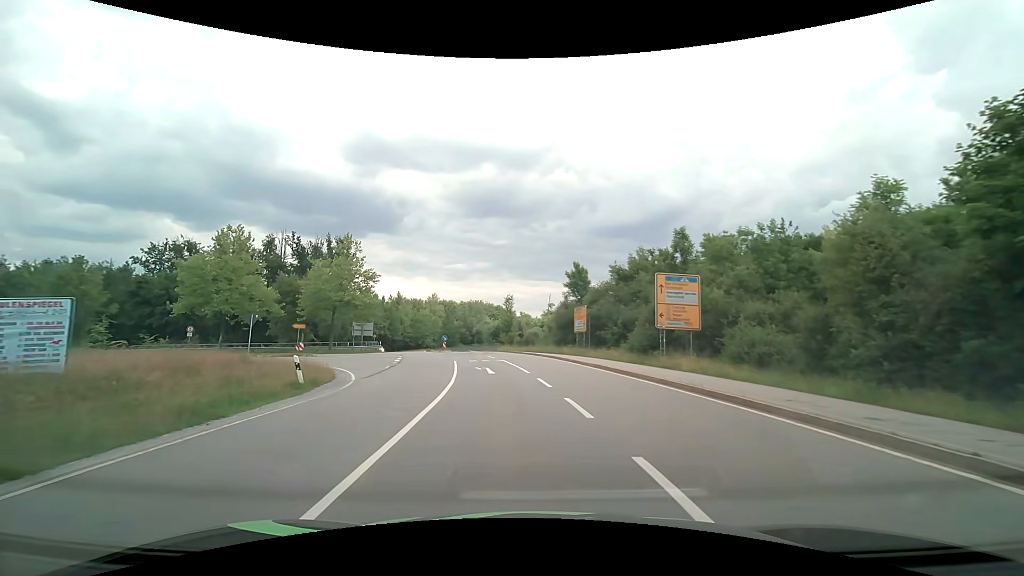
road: secondary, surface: asphalt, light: Day
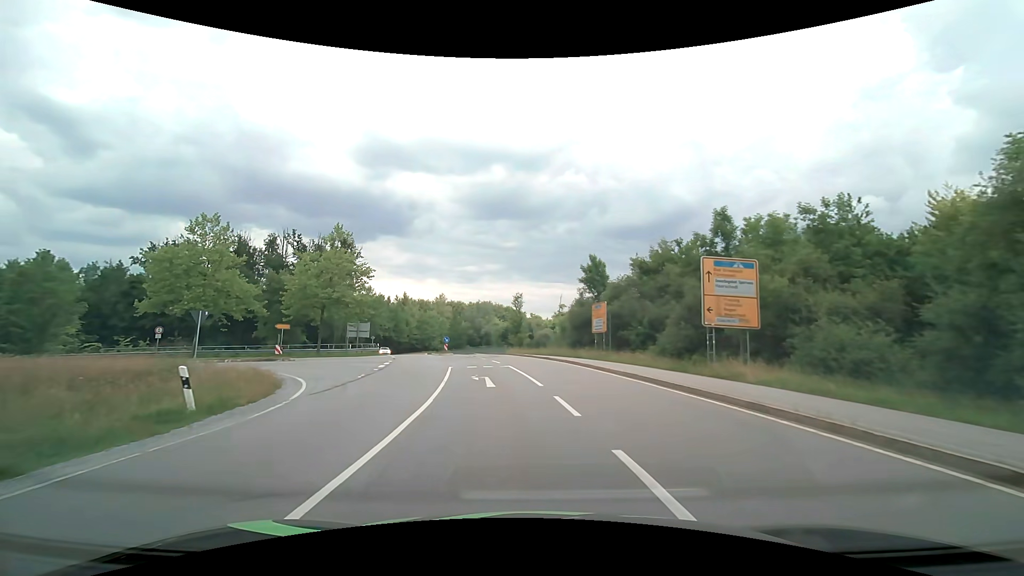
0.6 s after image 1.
(-0.1, +5.6) m; -1°
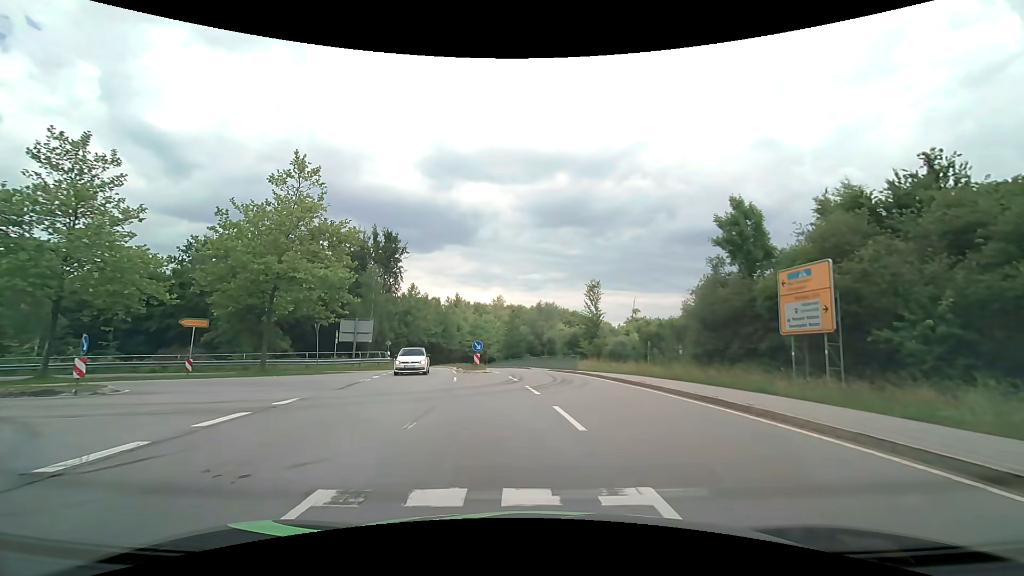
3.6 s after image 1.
(-1.3, +20.2) m; -7°
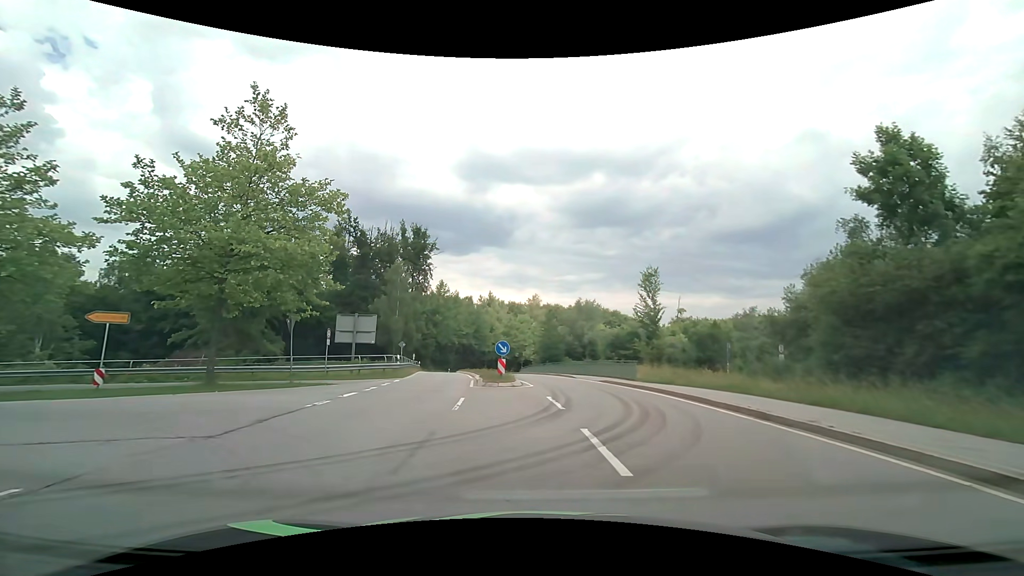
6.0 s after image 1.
(-0.2, +8.2) m; -4°
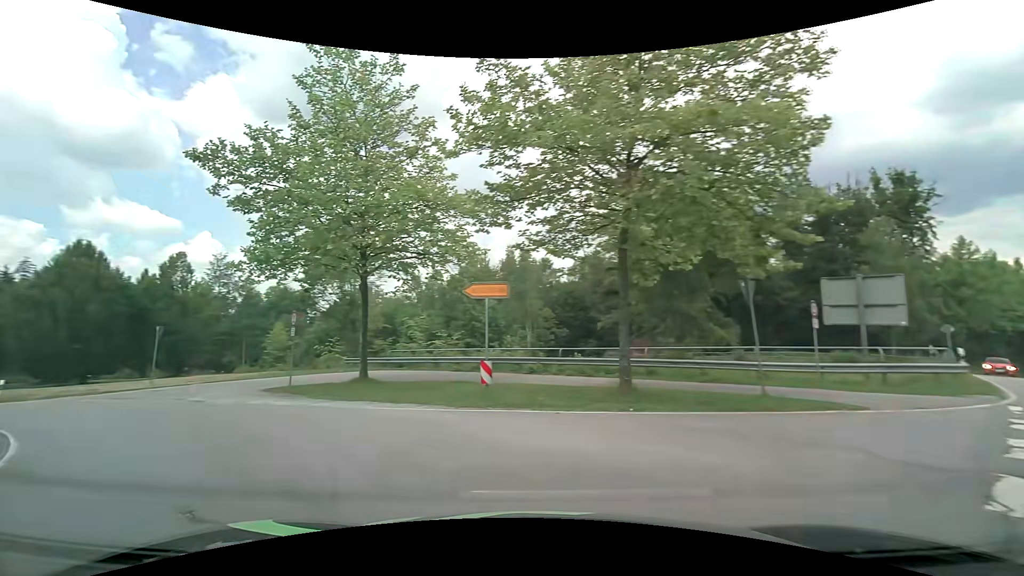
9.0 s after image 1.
(-3.8, +10.8) m; -48°
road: primary_link
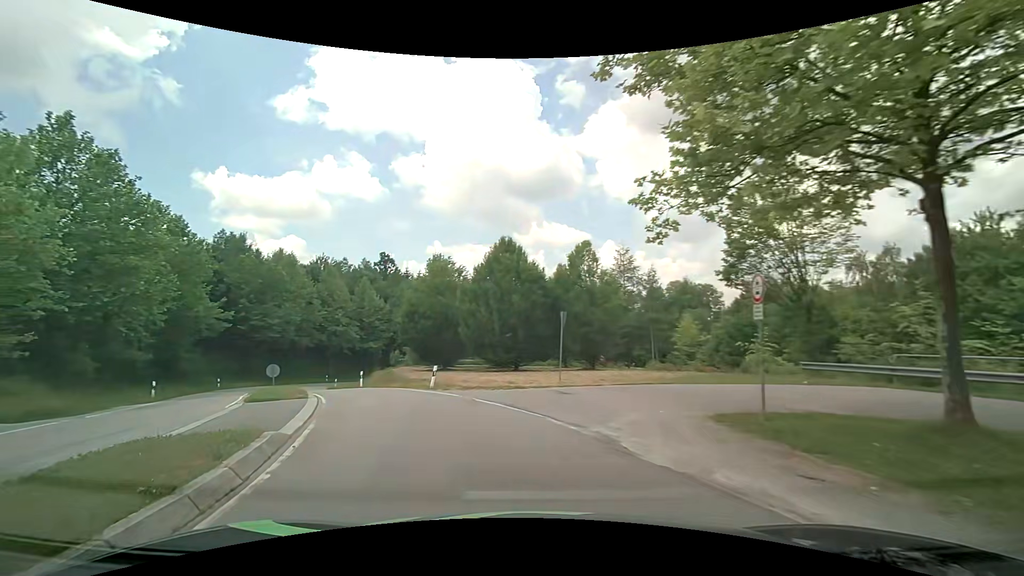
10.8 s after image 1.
(-4.2, +8.8) m; -44°
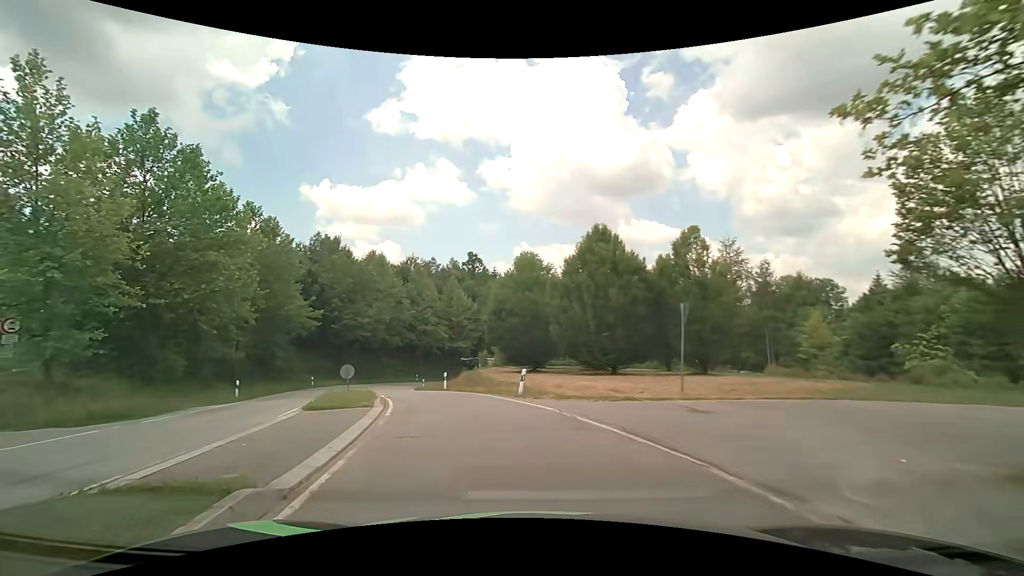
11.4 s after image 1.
(-0.3, +3.7) m; -10°
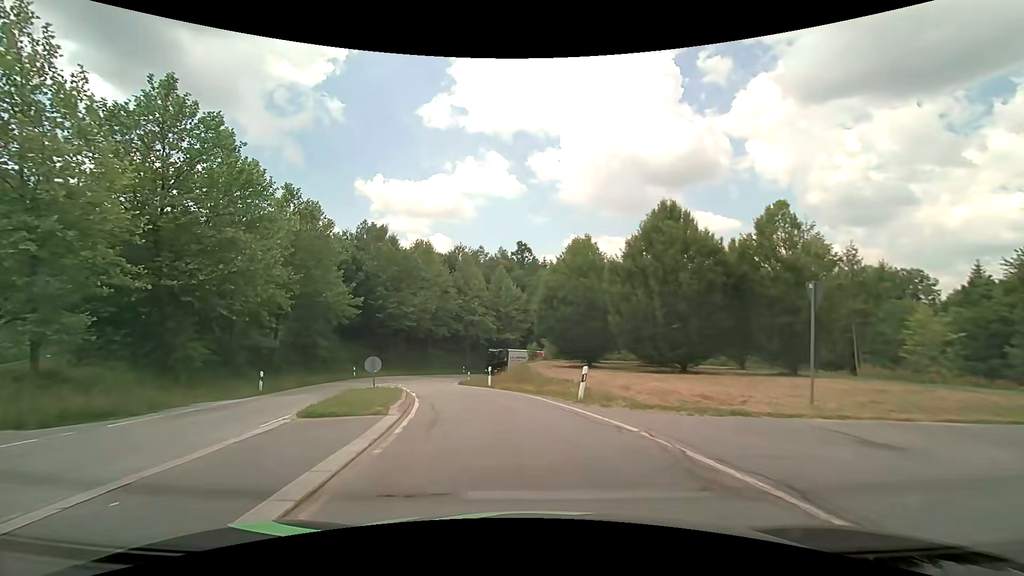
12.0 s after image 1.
(-0.2, +3.9) m; -5°
(-1, +10) (-3, +20) (-5, +29) (-7, +39) (-8, +49) (-7, +59) (-4, +68) (+2, +77) (+10, +83) (+19, +86) m
